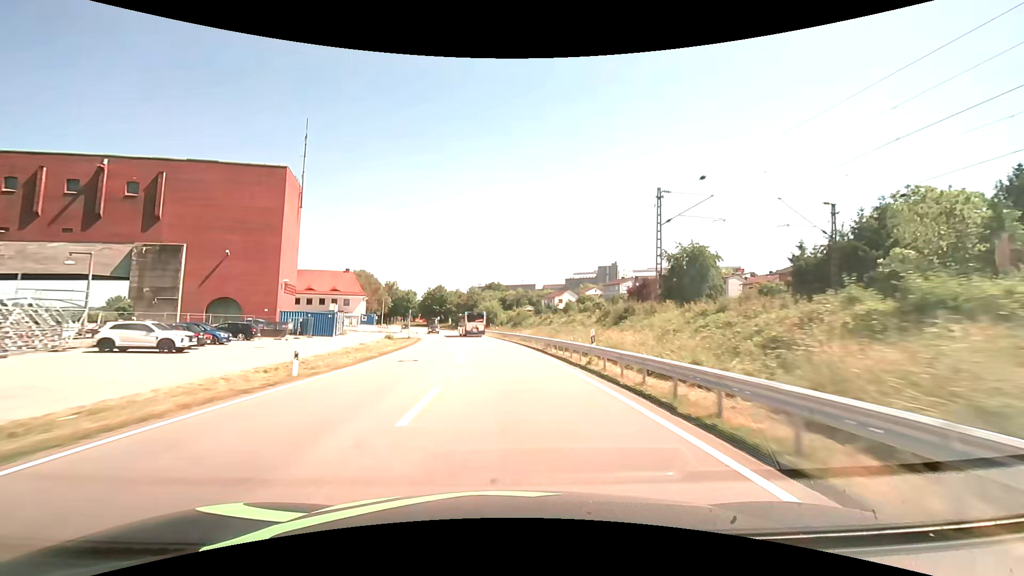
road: primary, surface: asphalt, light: Day
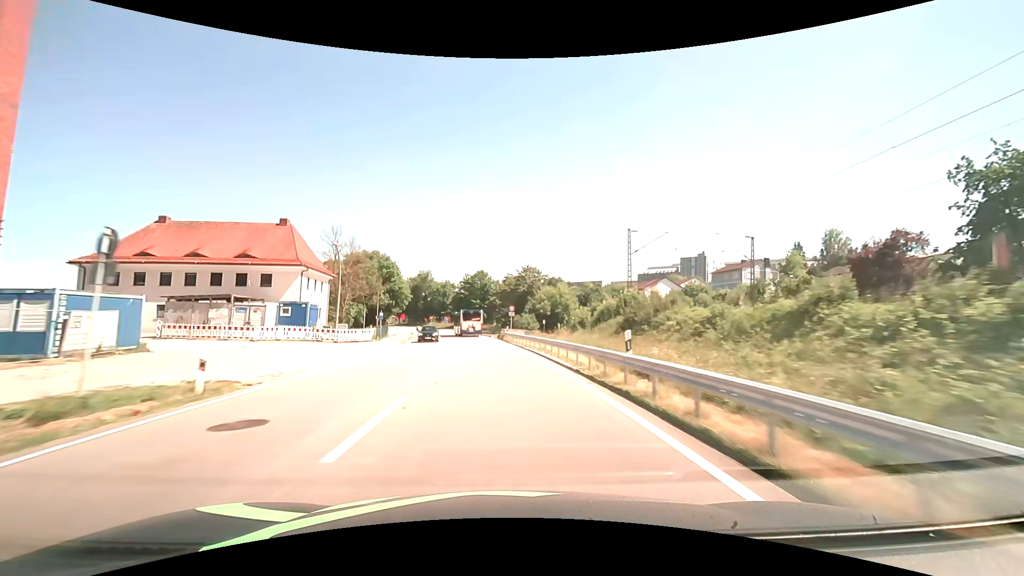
(-2.5, +49.8) m; -6°
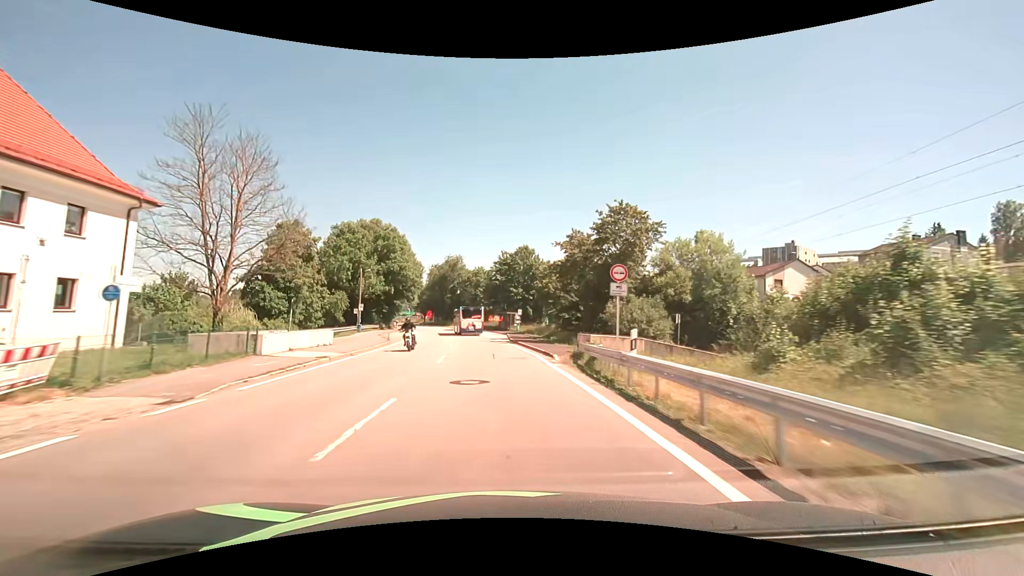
(-1.8, +36.0) m; -5°
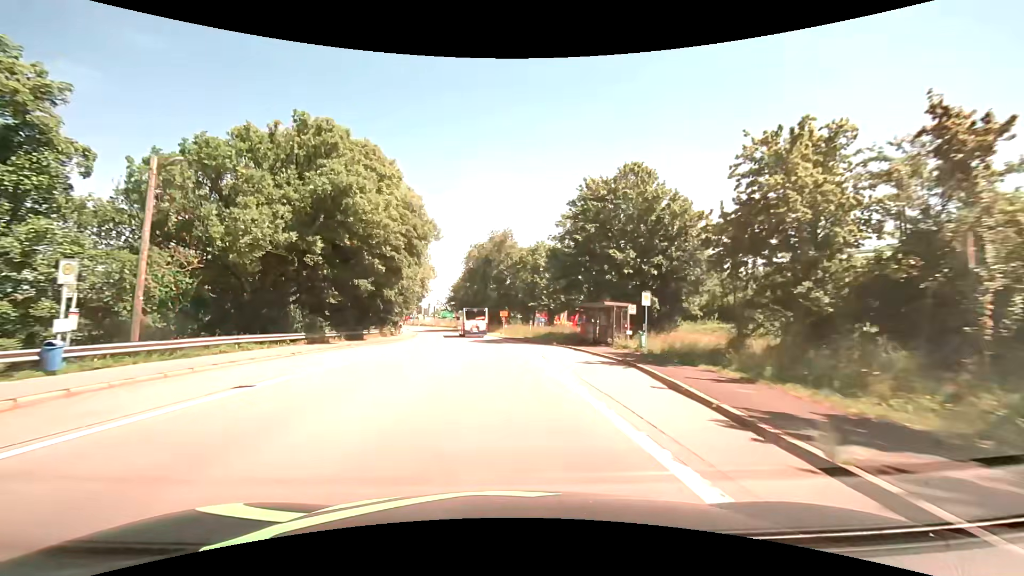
(-2.3, +42.2) m; -7°
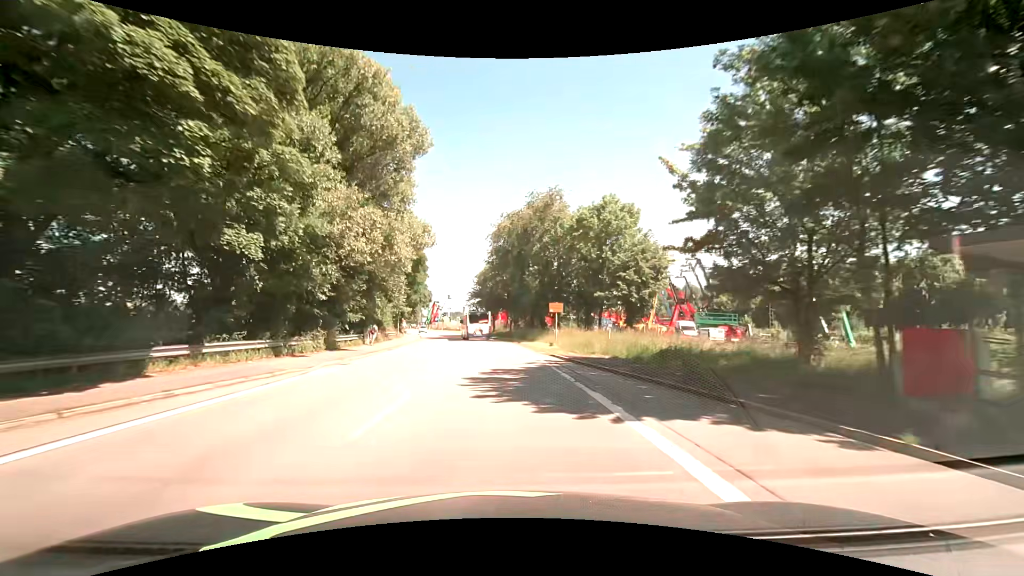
(-1.1, +28.4) m; -4°
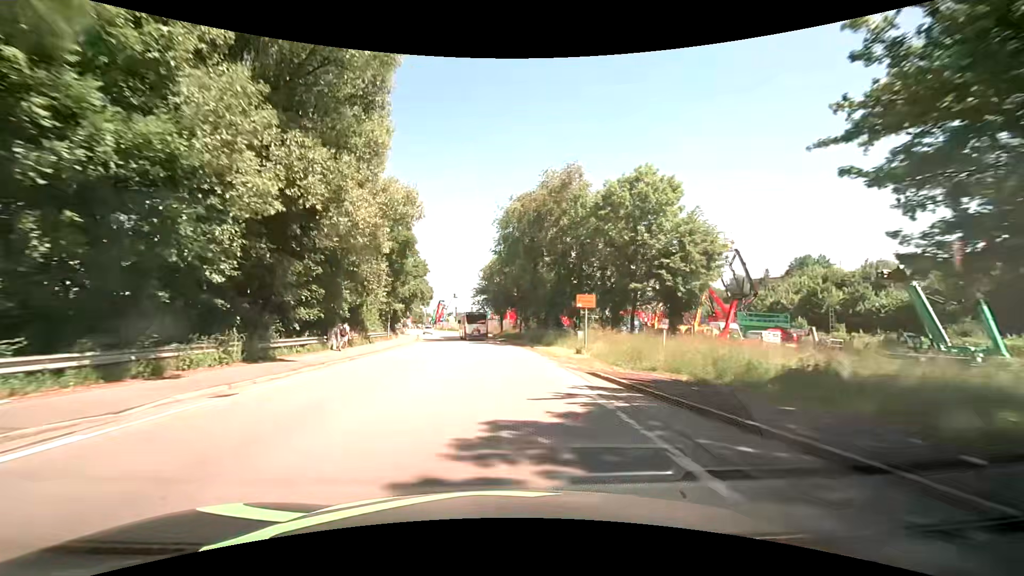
(-0.1, +9.0) m; -1°
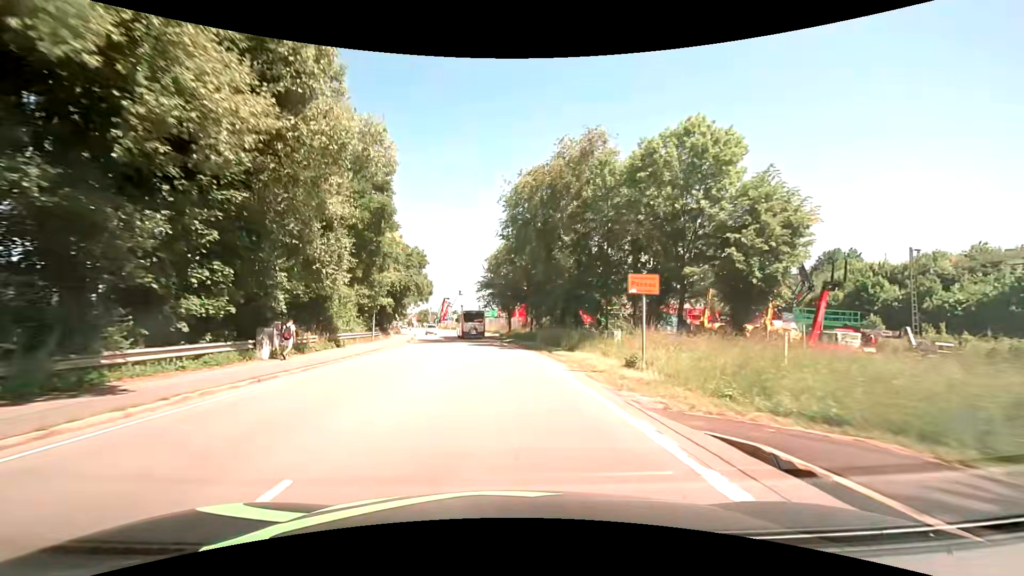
(-0.1, +8.7) m; -1°
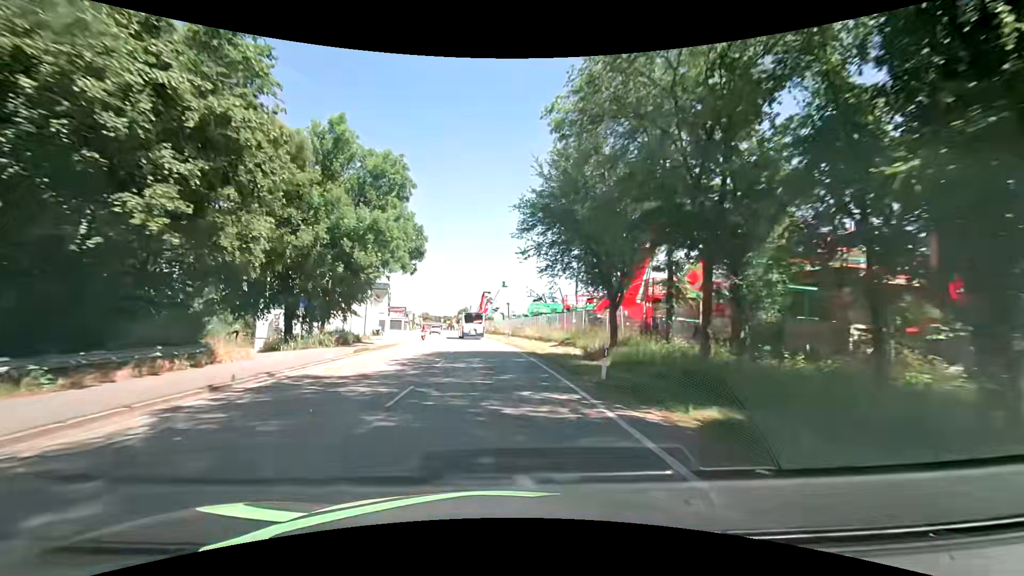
(-1.9, +41.0) m; -5°
(0, +10) (-1, +20) (-2, +30) (-2, +40) (-3, +50) (-5, +60) (-6, +70) (-7, +80) (-9, +89) (-11, +99) m
